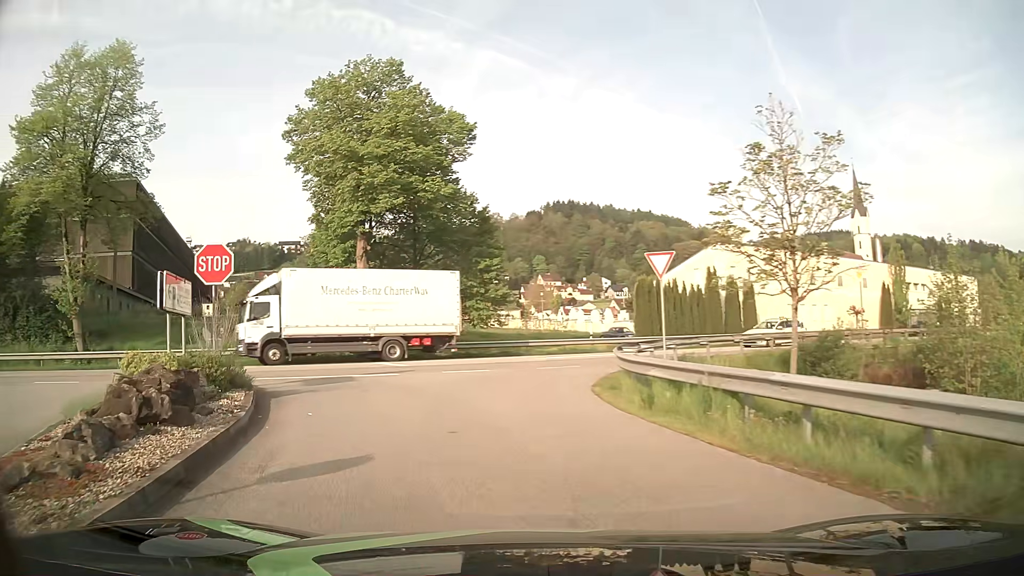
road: service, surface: asphalt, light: Day
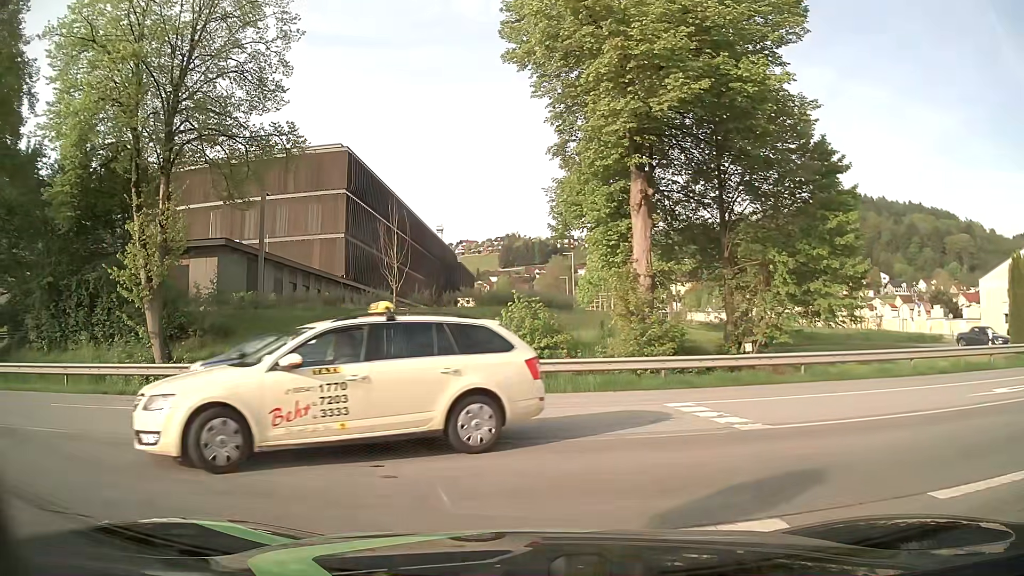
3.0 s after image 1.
(-2.9, +13.5) m; -26°
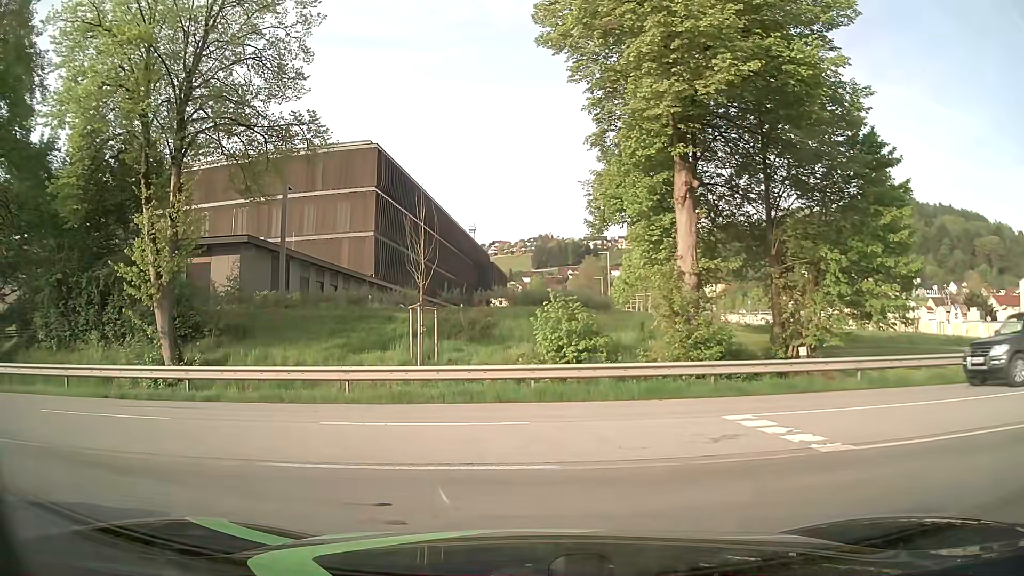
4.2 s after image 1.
(0.0, +1.3) m; -1°
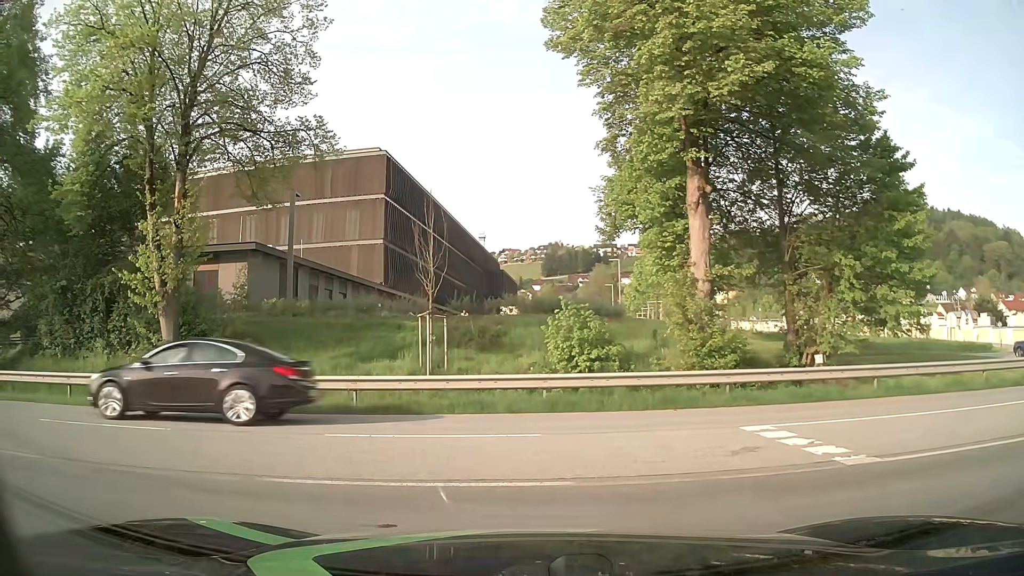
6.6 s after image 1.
(0.0, +0.5) m; 0°
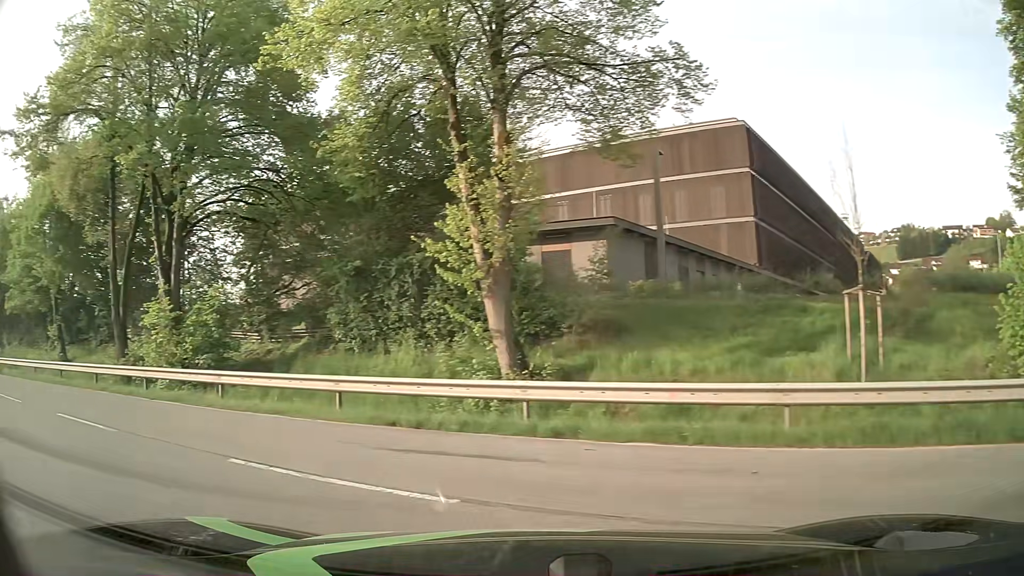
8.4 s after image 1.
(-1.7, +5.6) m; -34°
